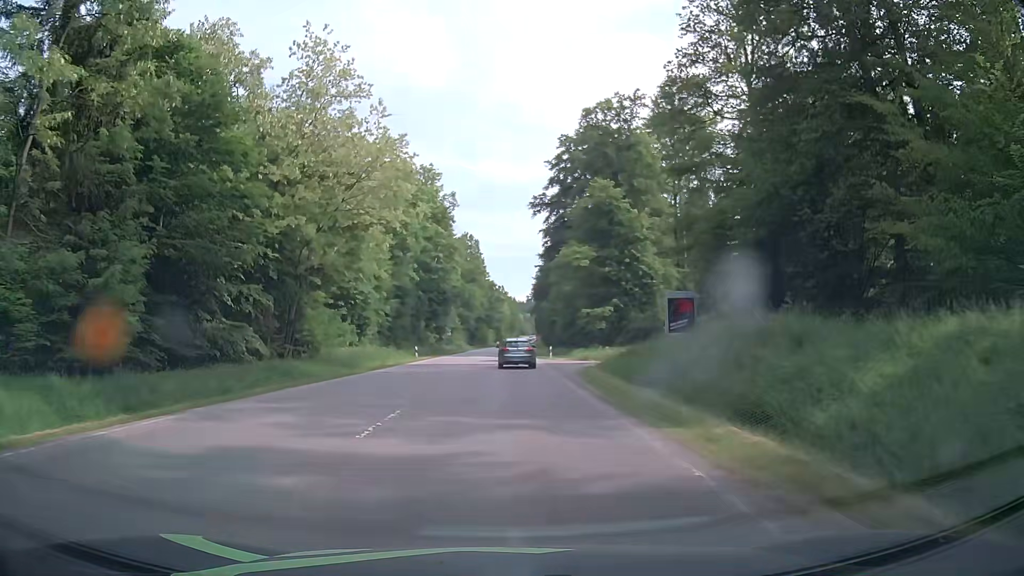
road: secondary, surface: asphalt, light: Day
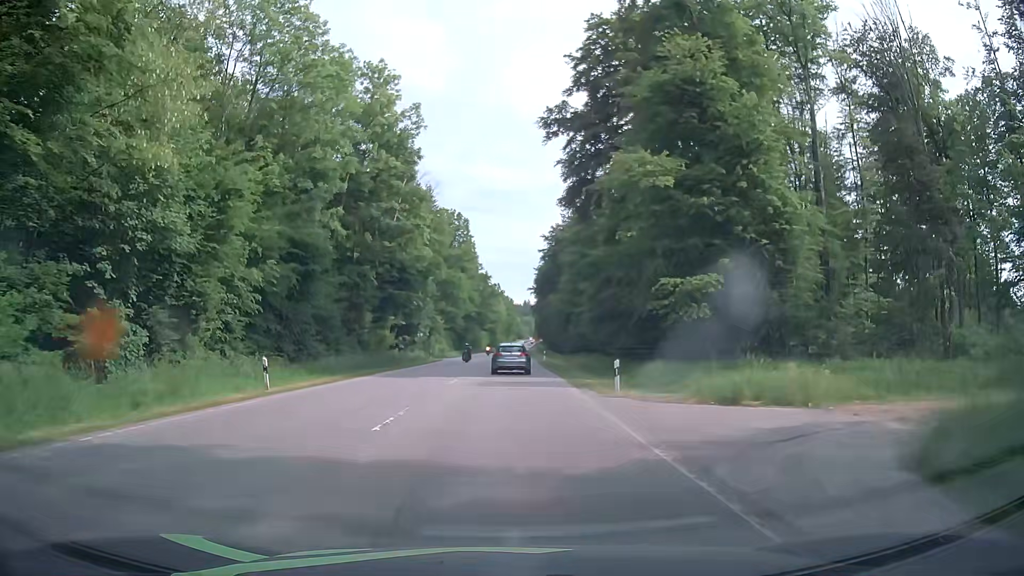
(-0.6, +33.0) m; -1°
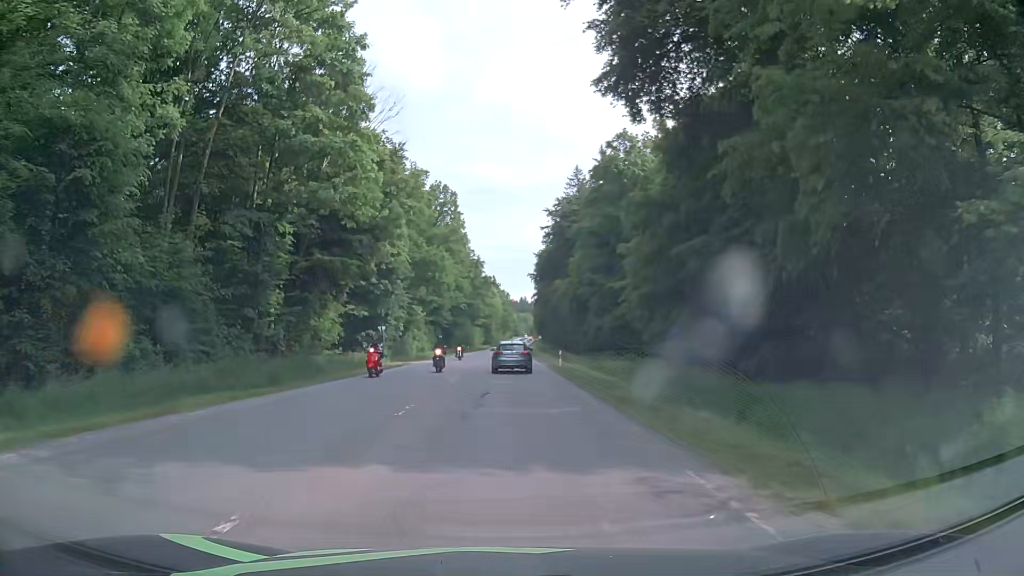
(0.0, +22.0) m; 0°
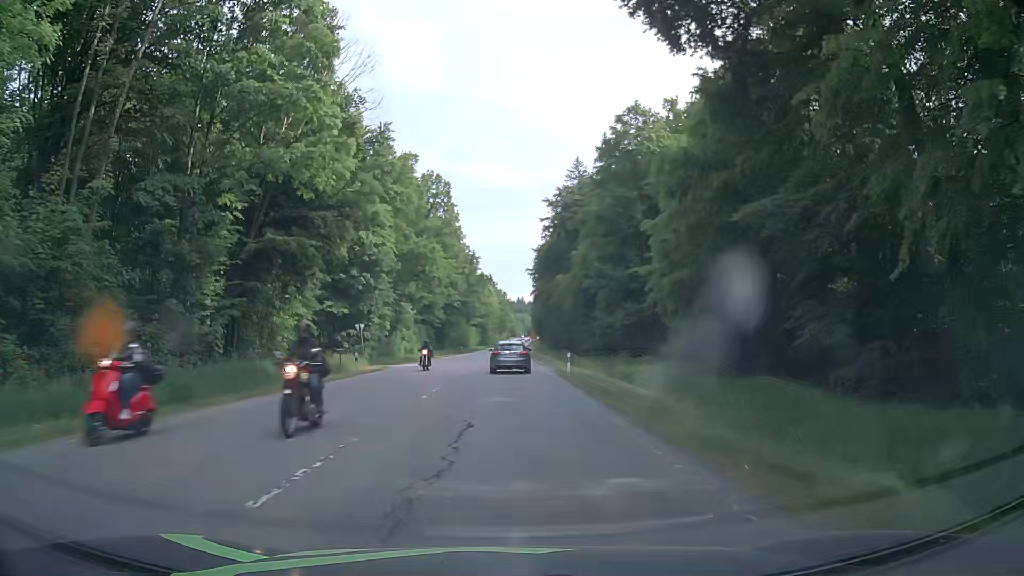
(+0.1, +7.4) m; +1°
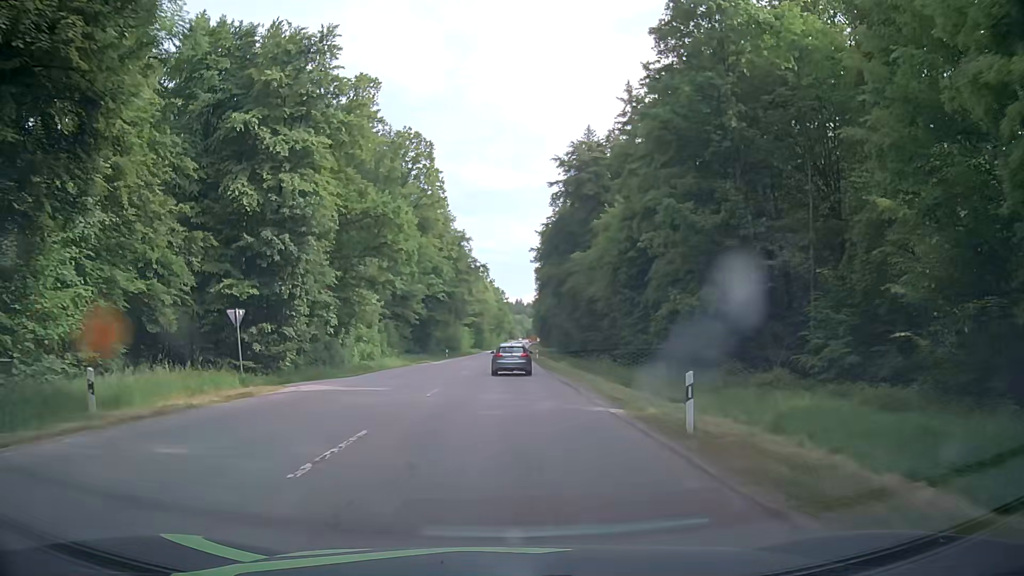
(0.0, +22.7) m; 0°
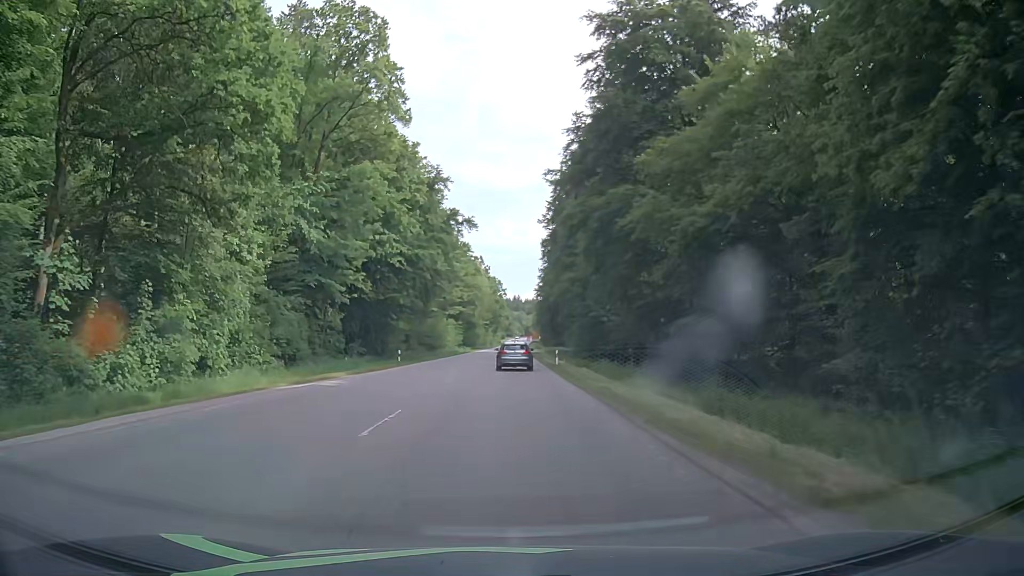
(0.0, +33.1) m; 0°
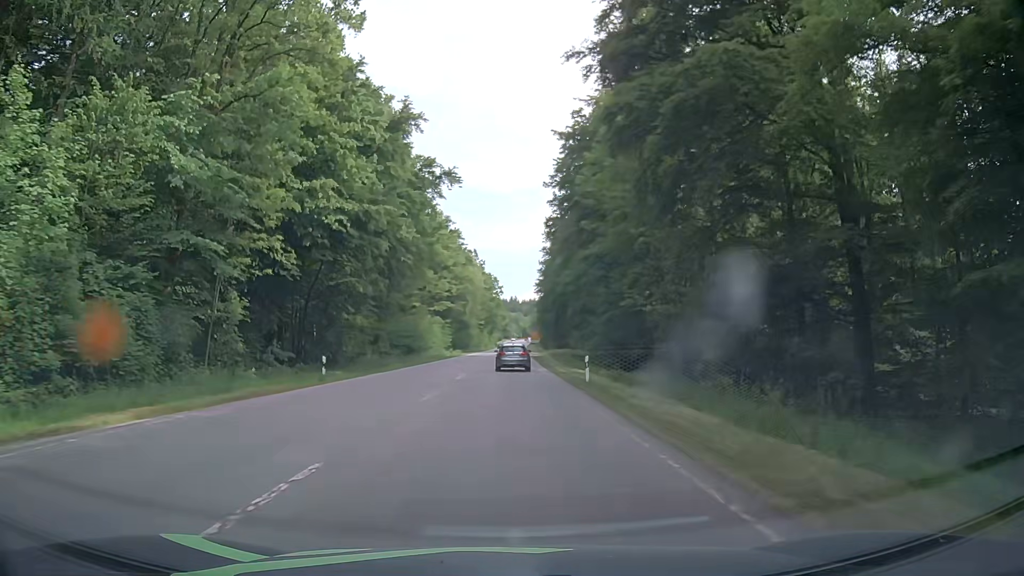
(+0.1, +18.1) m; +1°
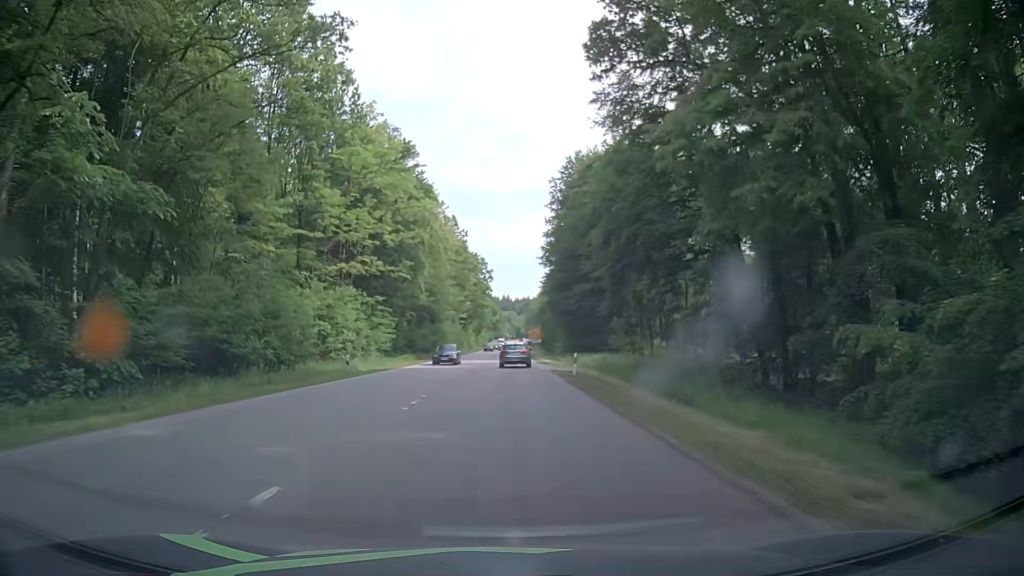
(+0.2, +49.8) m; 0°
(0, +10) (0, +20) (0, +30) (0, +40) (+1, +50) (+1, +60) (+1, +70) (+1, +80) (+1, +90) (+2, +100) m
